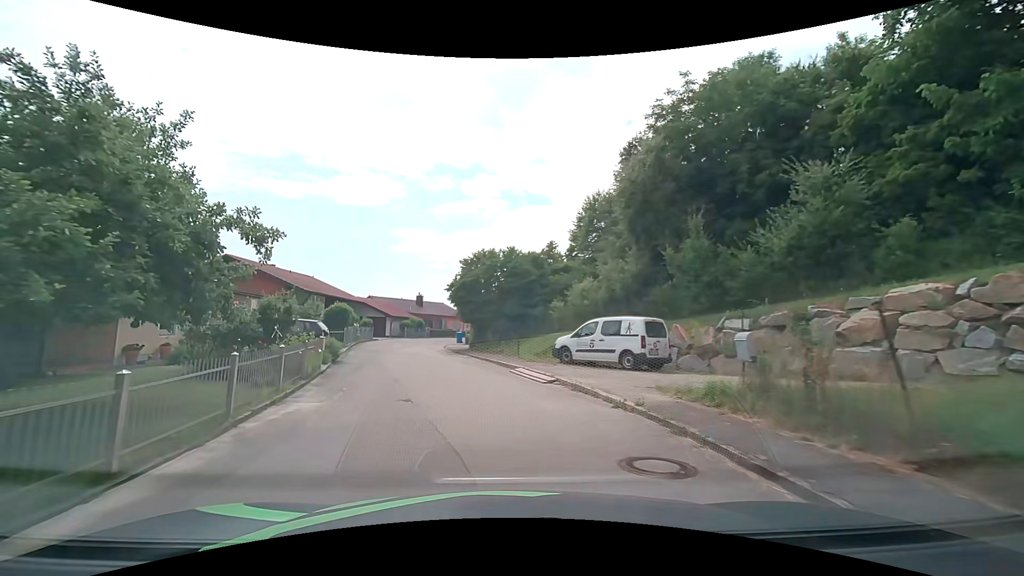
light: Day
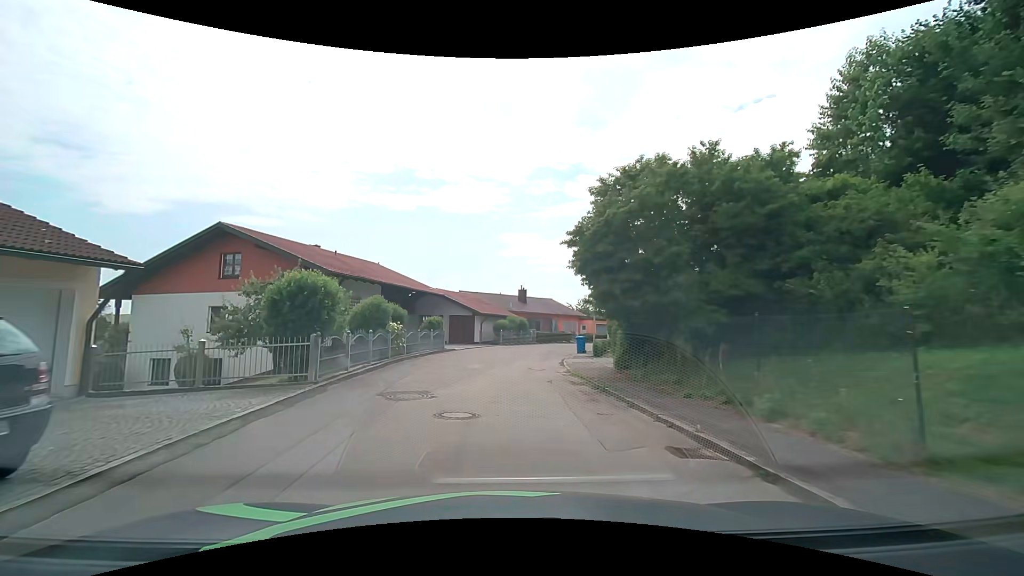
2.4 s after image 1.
(-2.0, +17.4) m; -12°
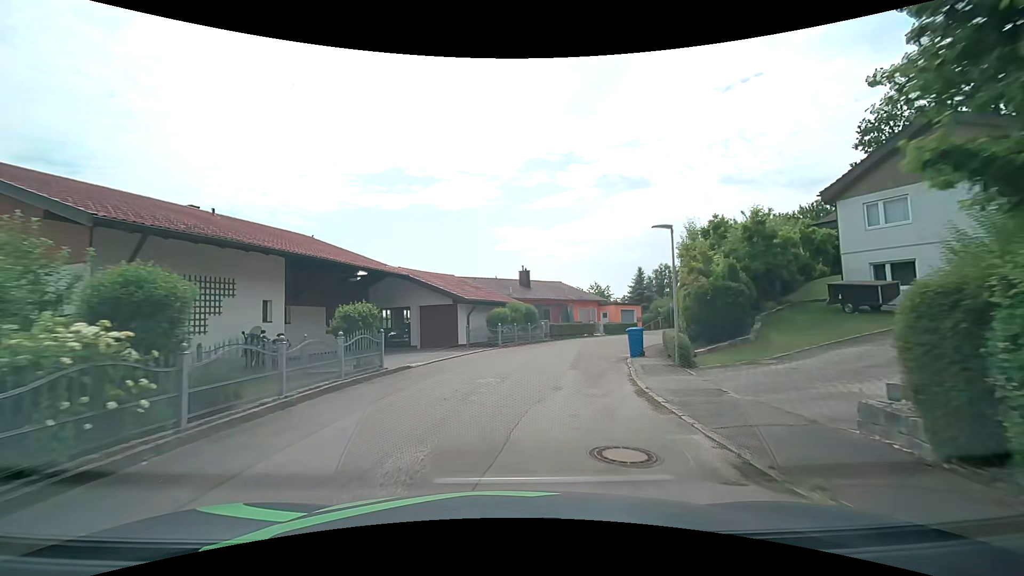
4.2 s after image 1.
(-0.1, +13.4) m; 0°
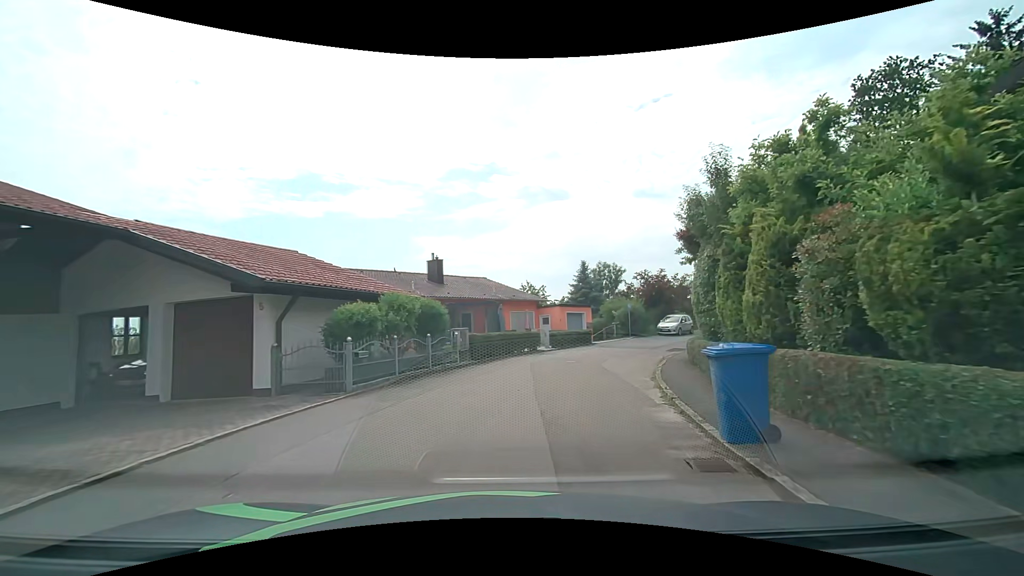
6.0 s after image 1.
(+1.0, +13.5) m; +9°
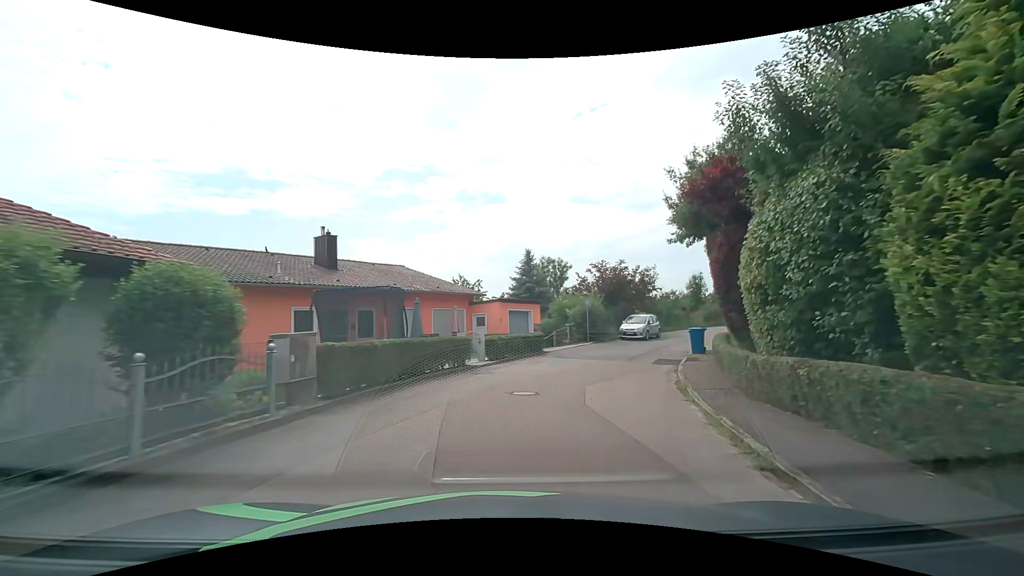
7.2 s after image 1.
(+0.6, +9.0) m; +7°
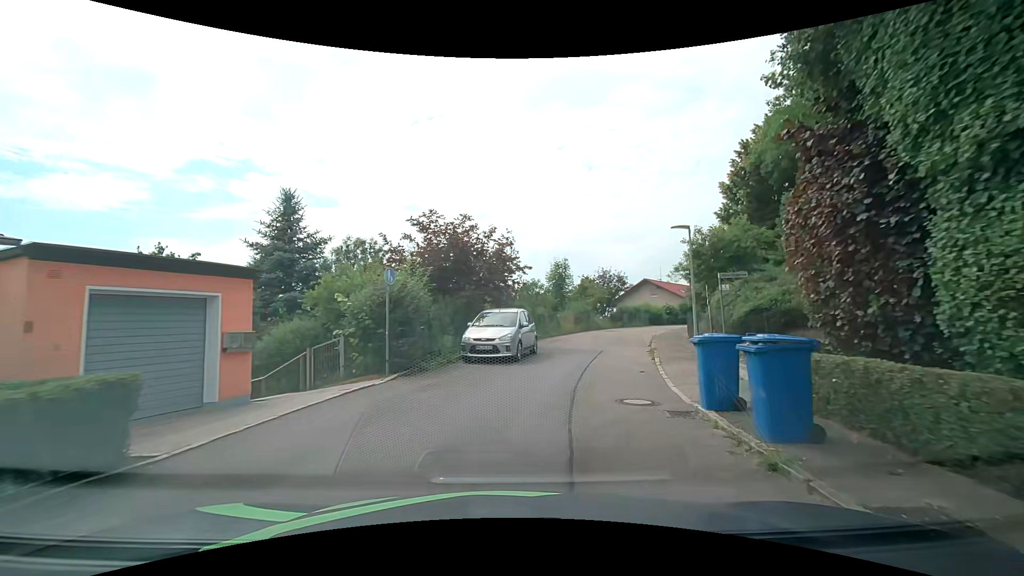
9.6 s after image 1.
(+2.9, +17.5) m; +18°
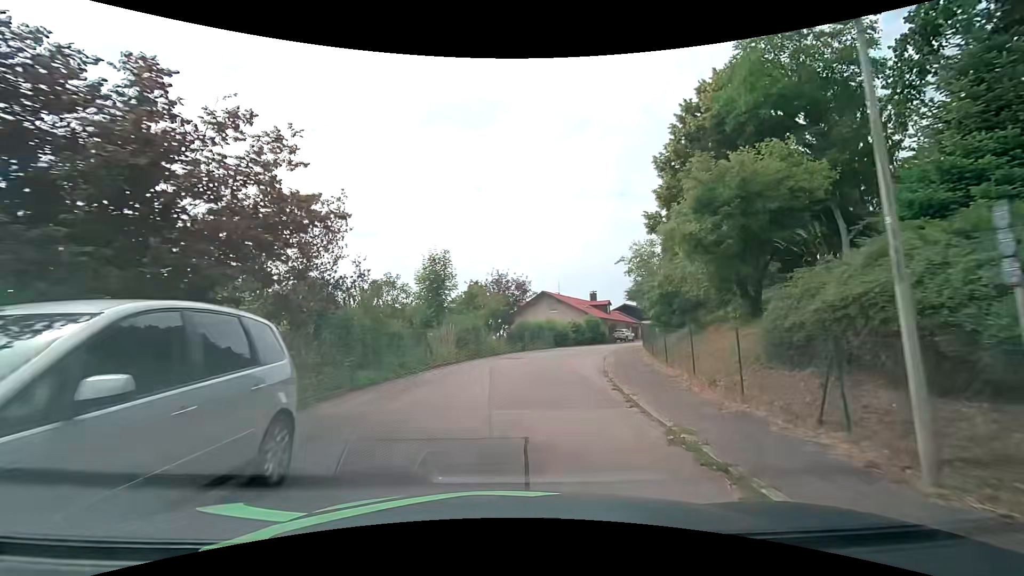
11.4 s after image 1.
(+1.6, +13.0) m; +13°
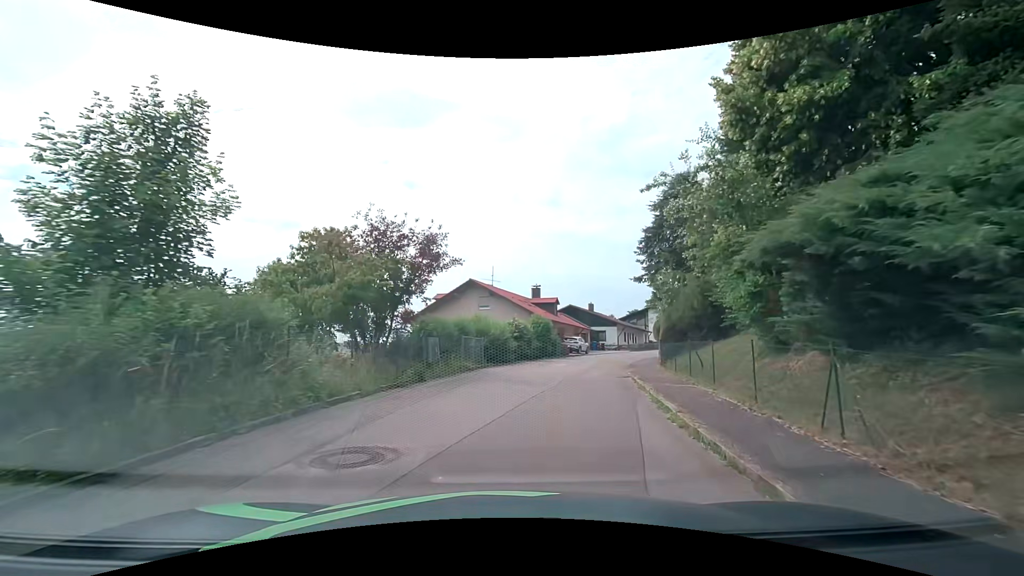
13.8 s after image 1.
(+1.1, +17.1) m; +9°
(+1, +10) (+2, +20) (+5, +30) (+8, +39) (+12, +48) (+17, +57) (+22, +65) (+28, +74) (+34, +81) (+41, +89) m
